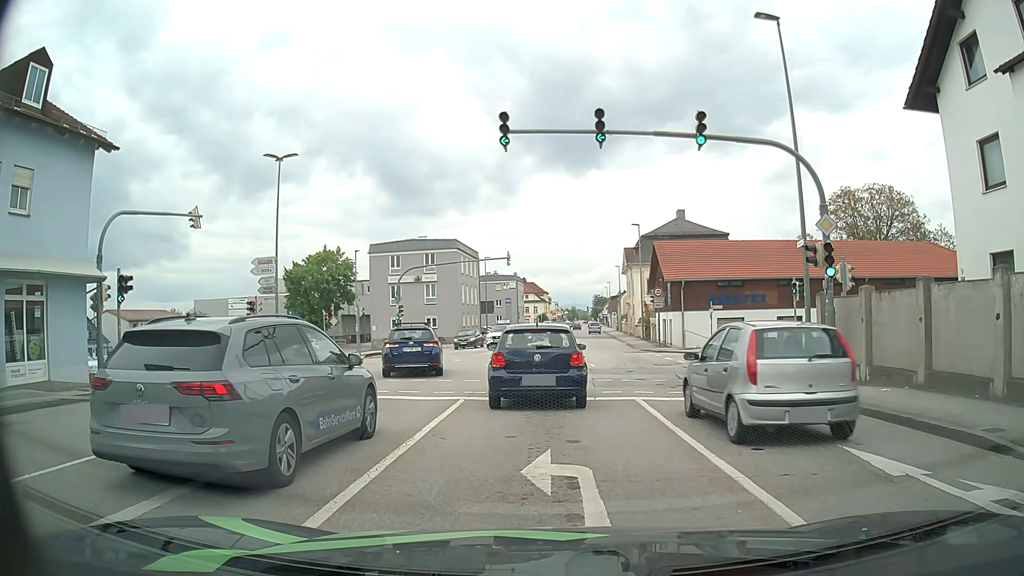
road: tertiary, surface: asphalt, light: Day
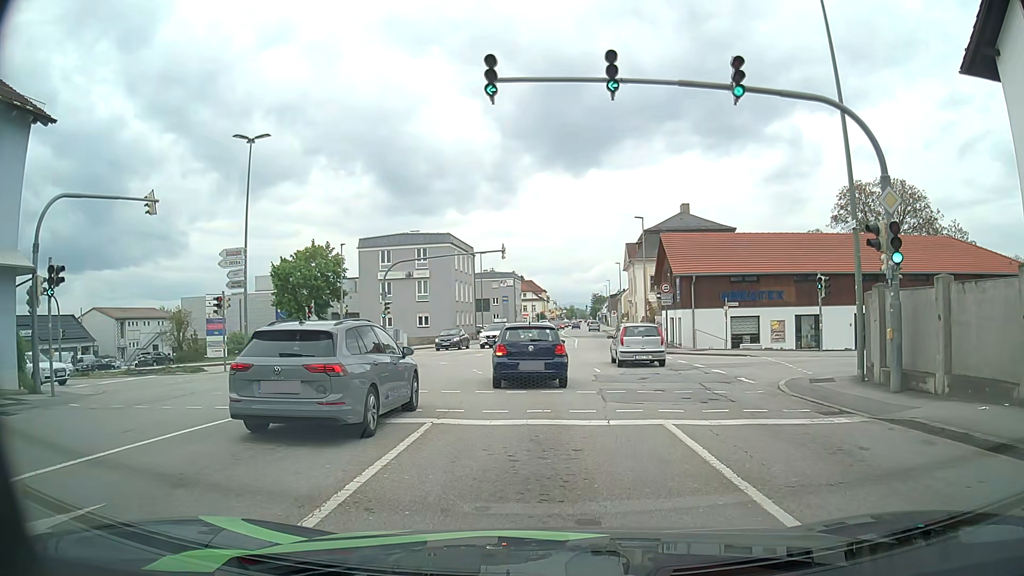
(+0.1, +3.6) m; +2°
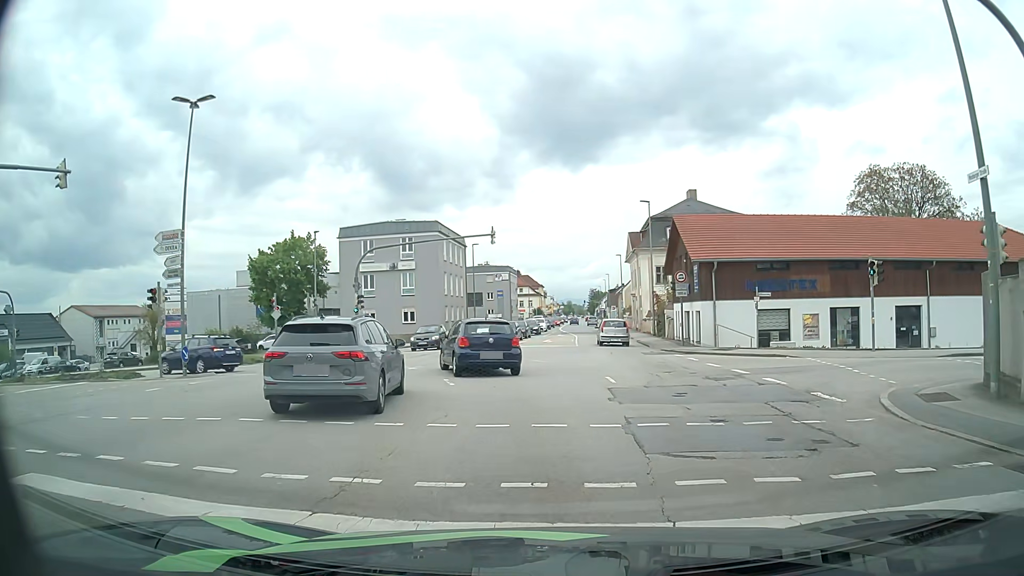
(0.0, +5.5) m; 0°
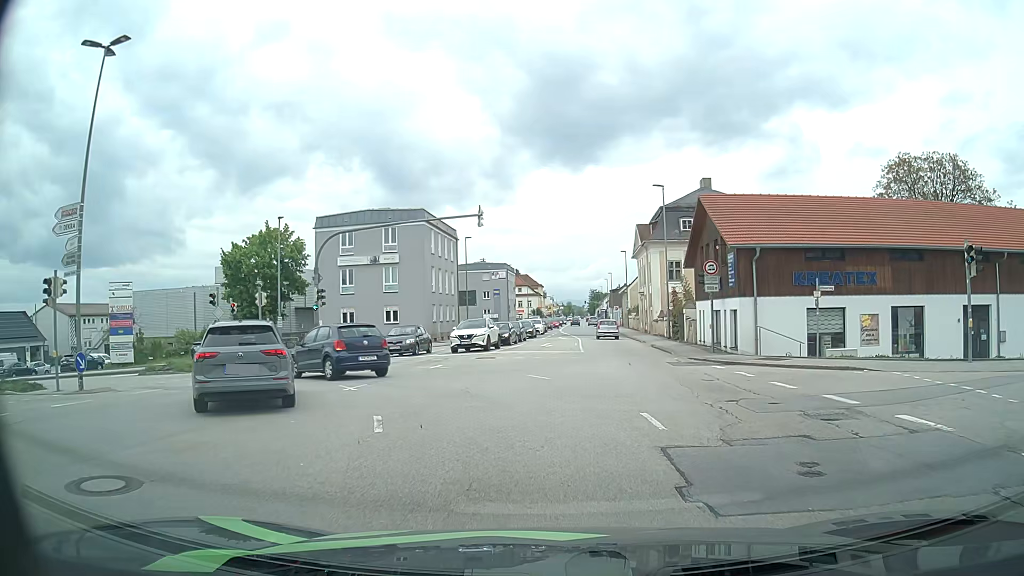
(0.0, +6.5) m; +1°
(-1, +10) (-5, +19) (-13, +24) (-23, +23) (-33, +22) (-43, +22) (-53, +21) (-63, +21) (-73, +22) (-83, +23) m
